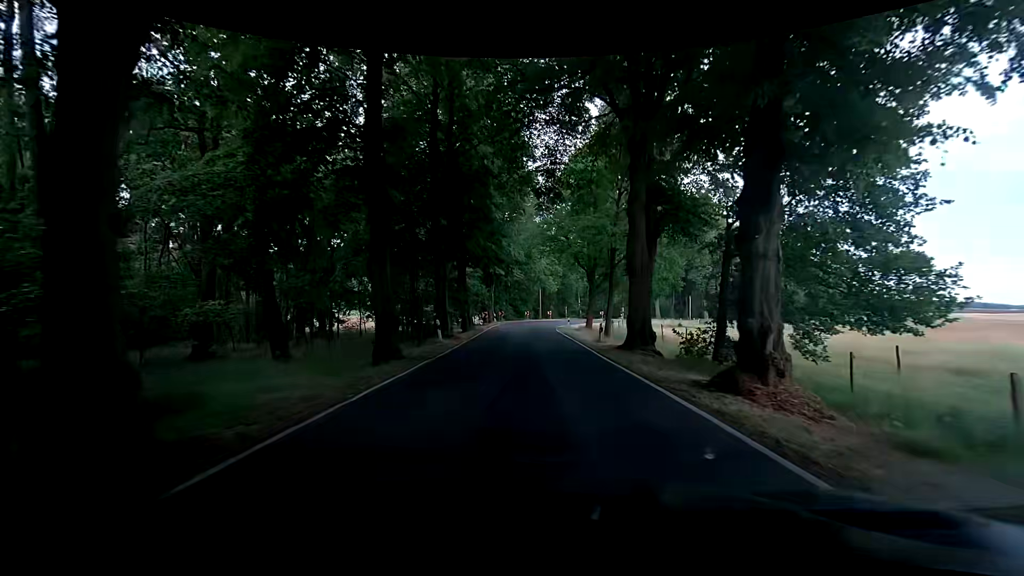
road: tertiary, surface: asphalt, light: Day
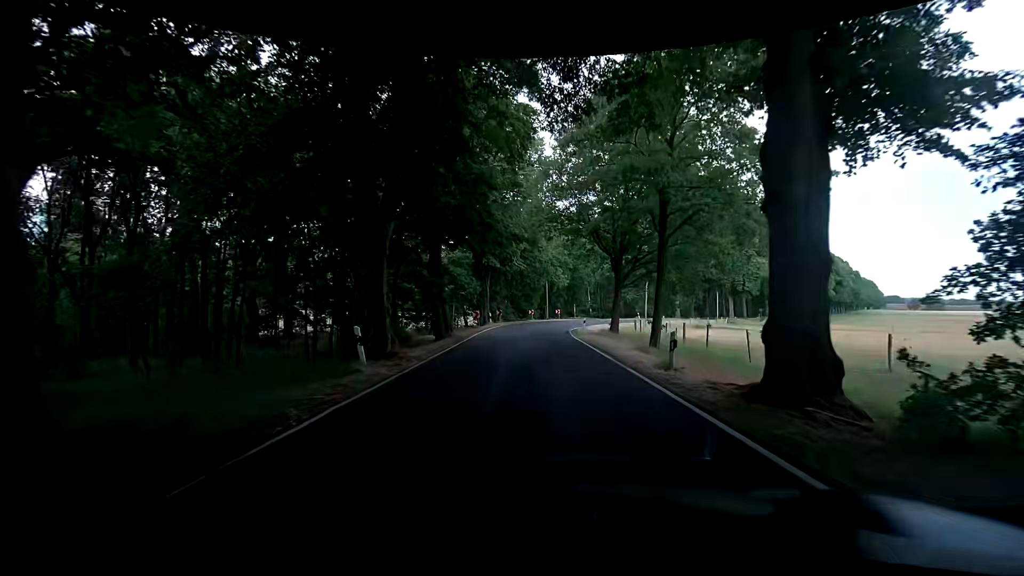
(-0.1, +11.1) m; -1°
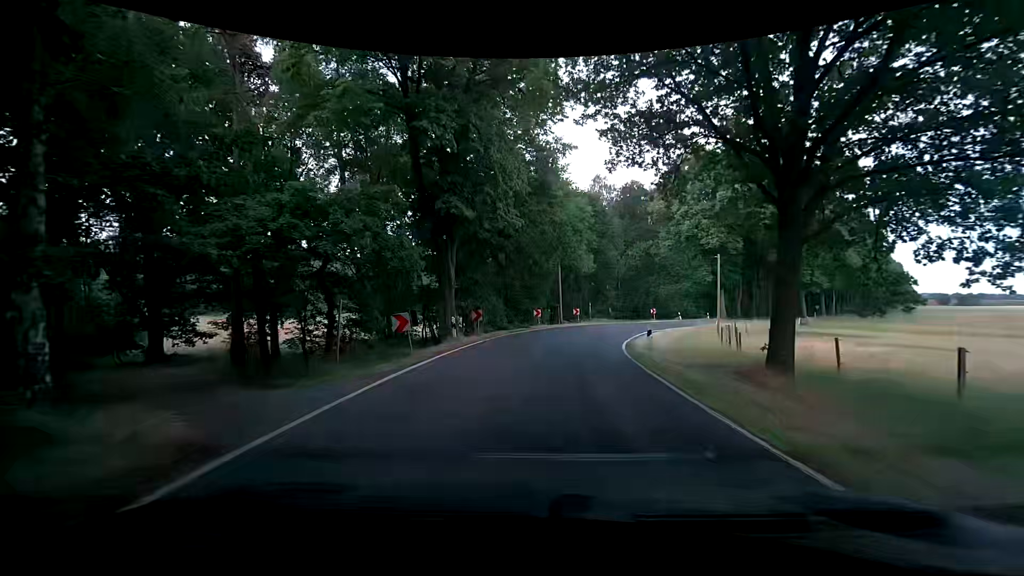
(0.0, +21.2) m; -1°
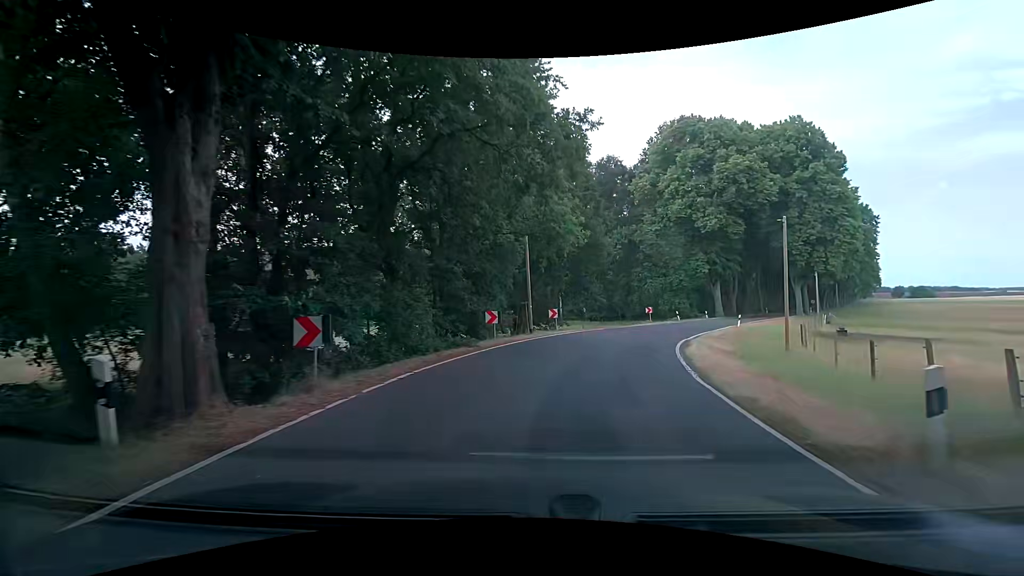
(+0.4, +15.2) m; +5°
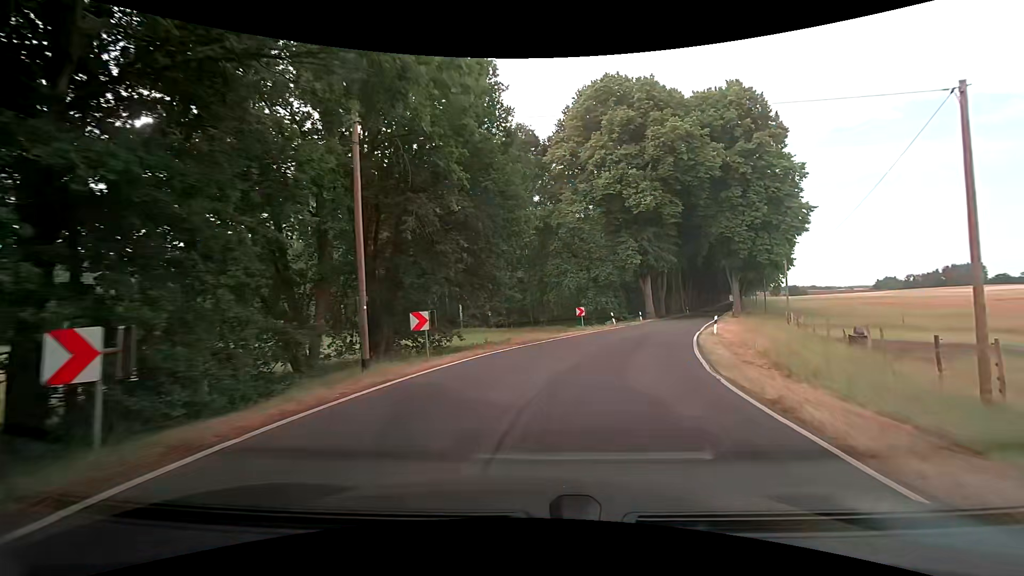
(+1.1, +15.4) m; +9°
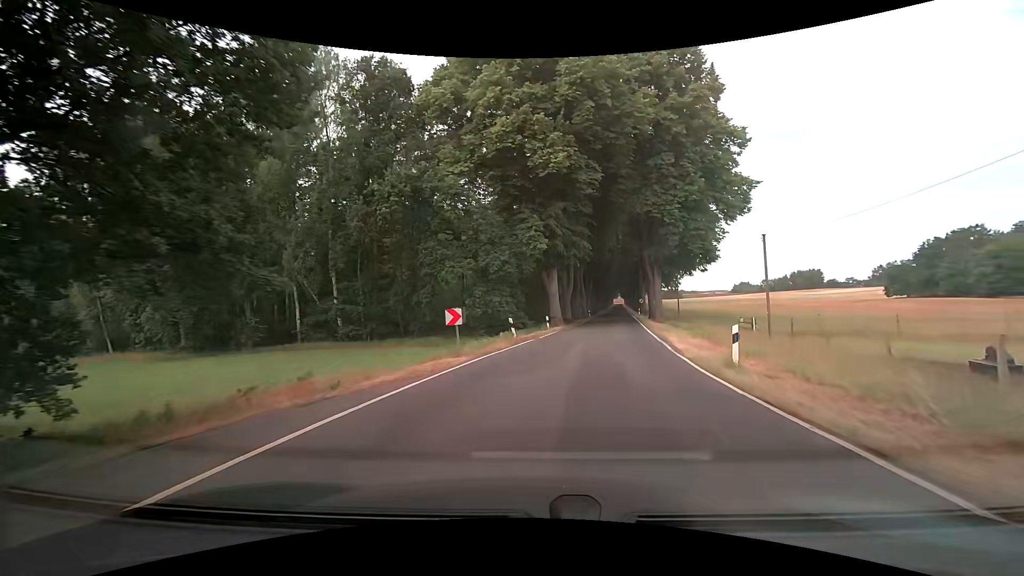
(+1.7, +15.6) m; +13°
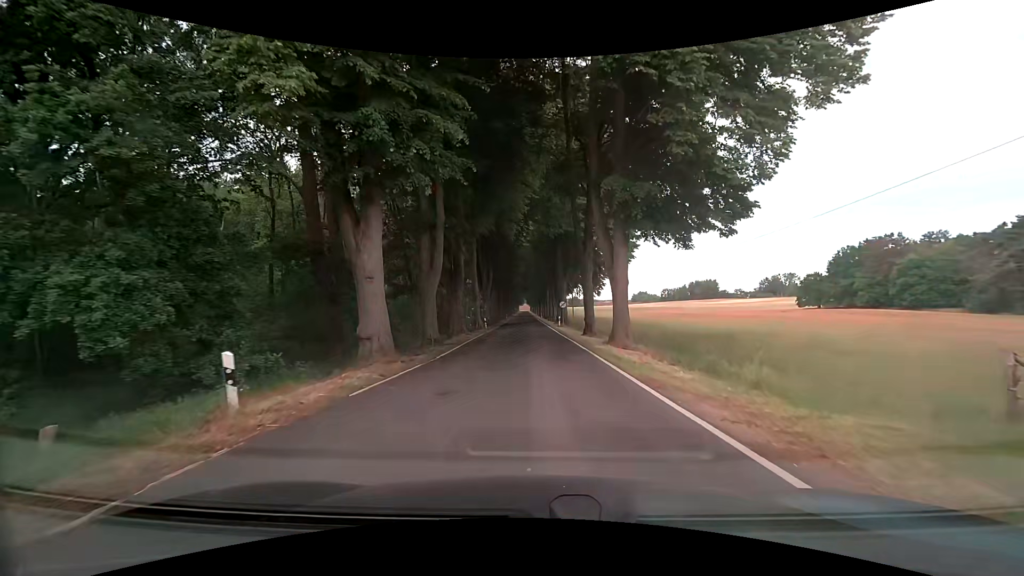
(+3.6, +26.0) m; +11°
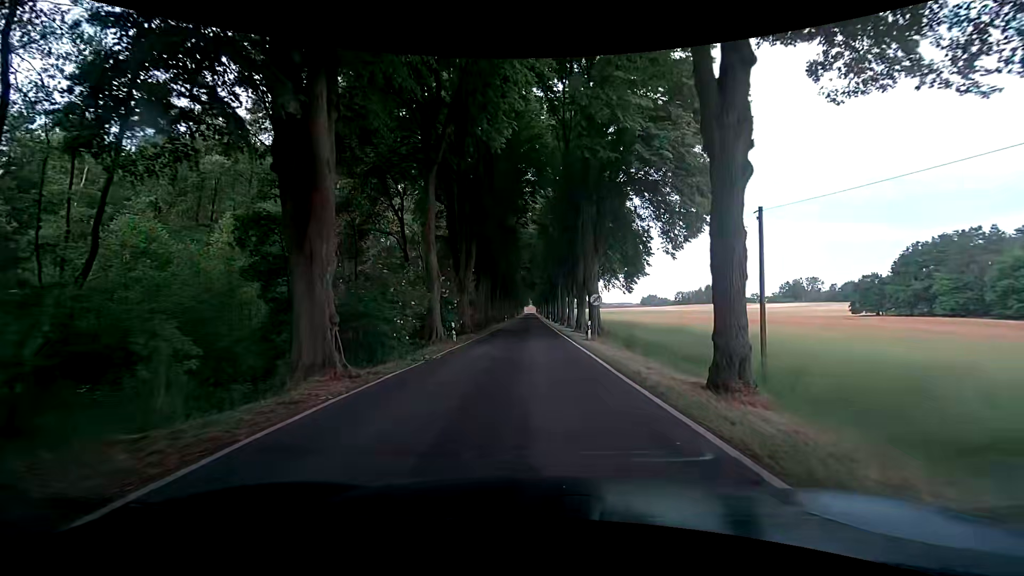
(+0.1, +21.8) m; 0°
(0, +10) (0, +20) (0, +30) (0, +40) (0, +50) (0, +60) (-1, +70) (-1, +80) (-1, +90) (-1, +100) m
